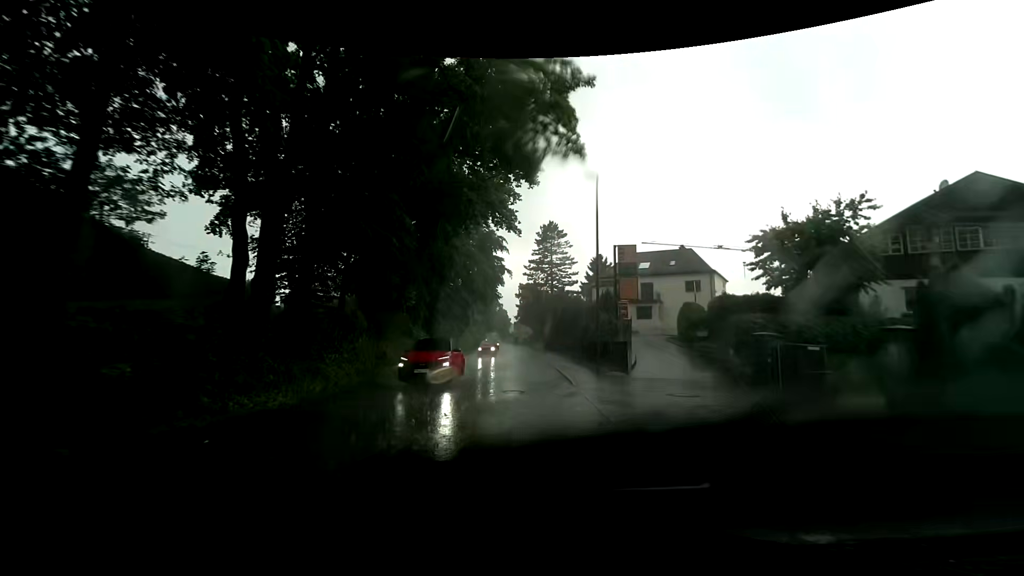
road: tertiary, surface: asphalt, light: Day
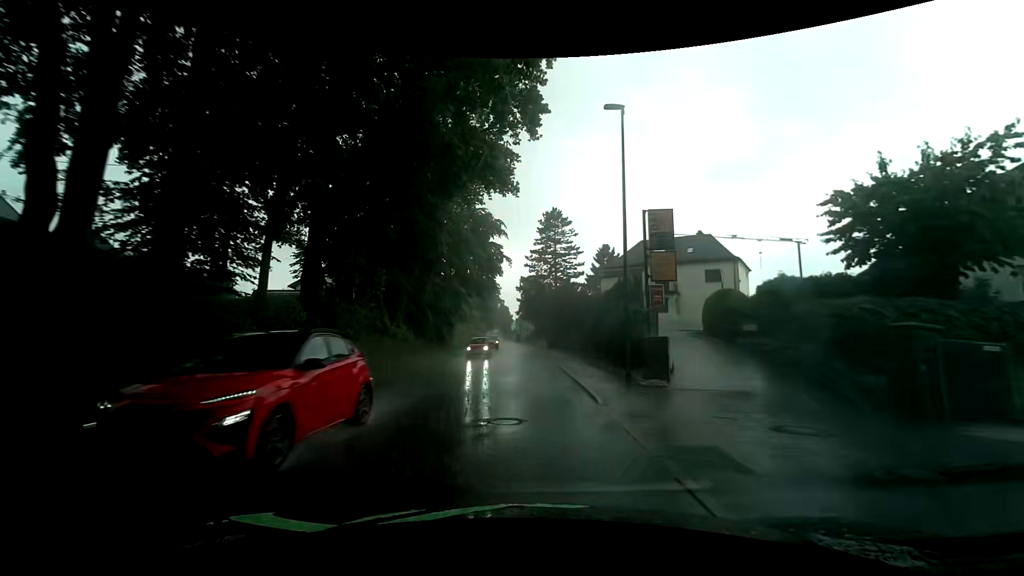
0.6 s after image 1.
(-0.1, +5.4) m; -1°
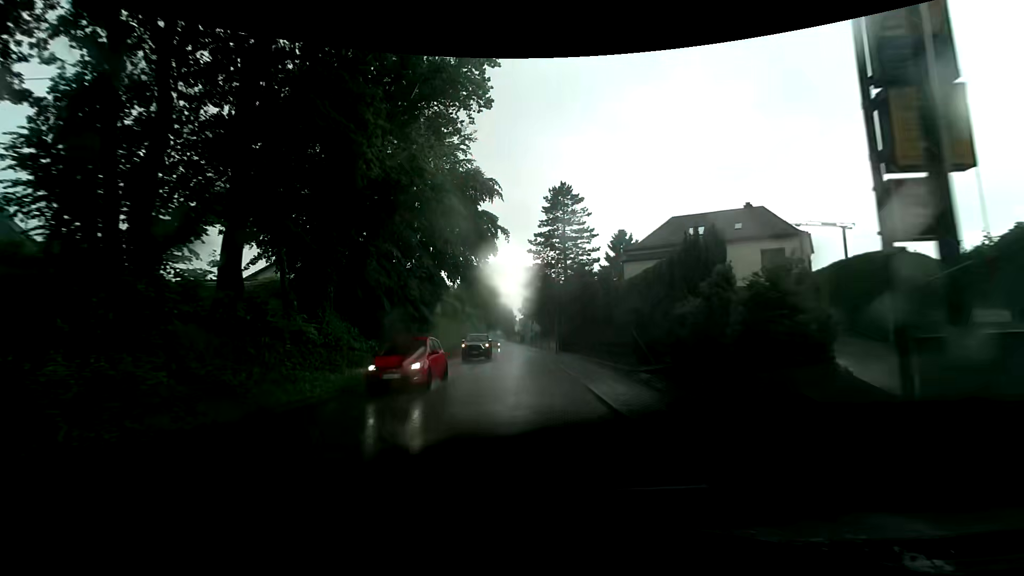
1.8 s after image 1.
(0.0, +10.9) m; 0°
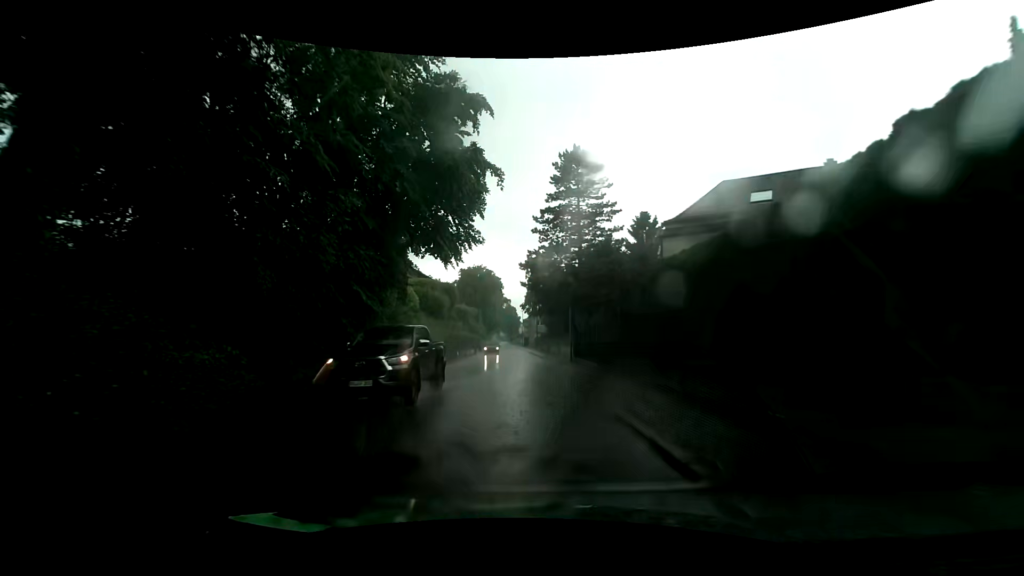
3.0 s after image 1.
(-0.1, +10.8) m; -2°
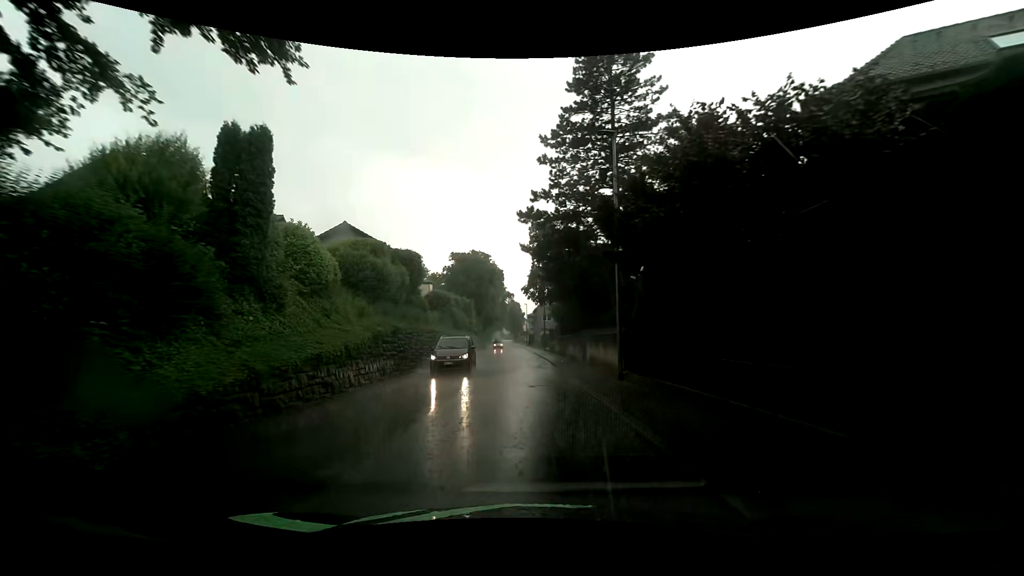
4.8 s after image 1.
(+0.3, +16.0) m; 0°
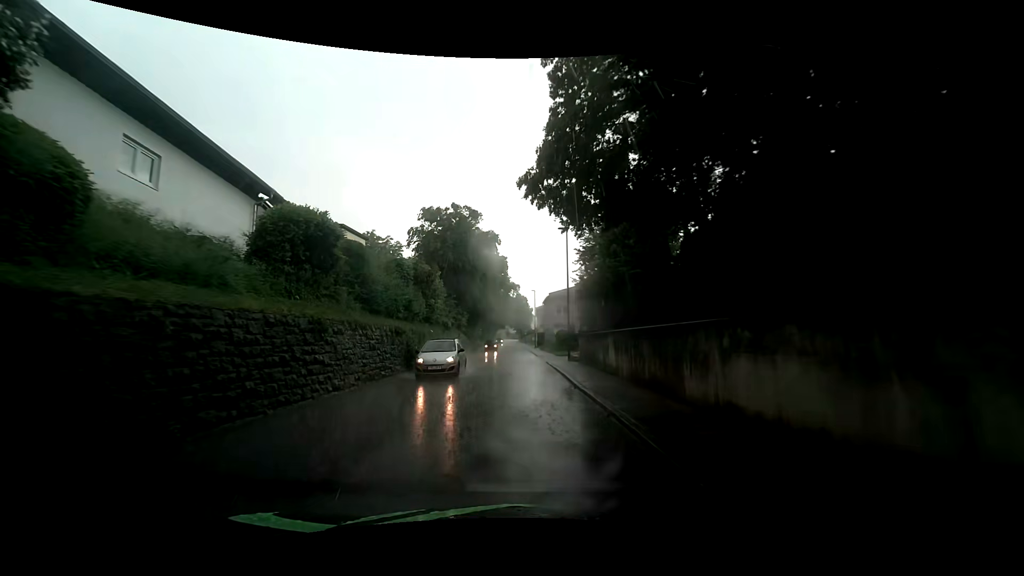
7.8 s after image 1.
(+0.2, +26.5) m; +1°
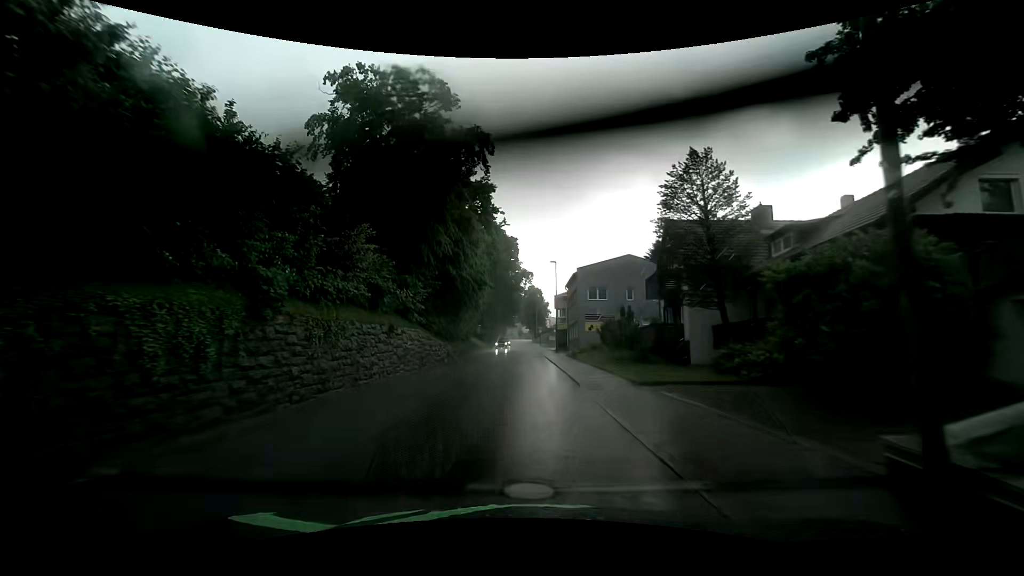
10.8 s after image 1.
(-1.0, +26.3) m; -2°
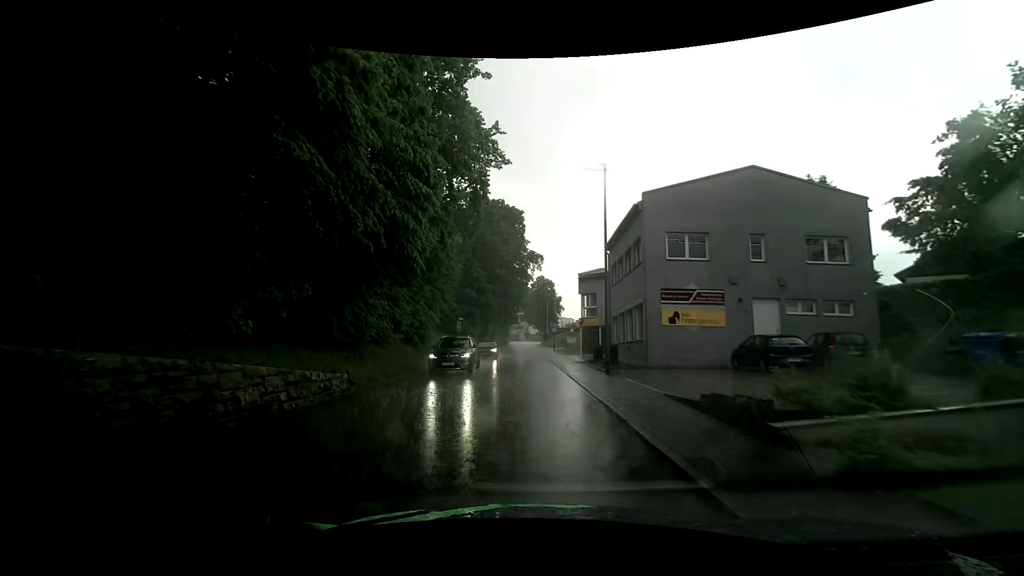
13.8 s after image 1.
(-0.5, +26.0) m; -1°
